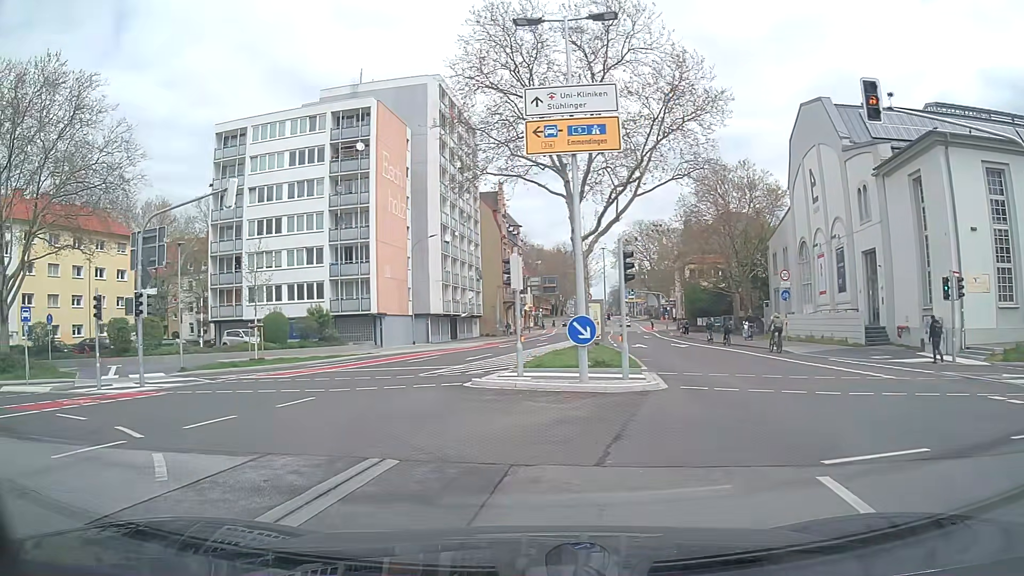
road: secondary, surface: asphalt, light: Day
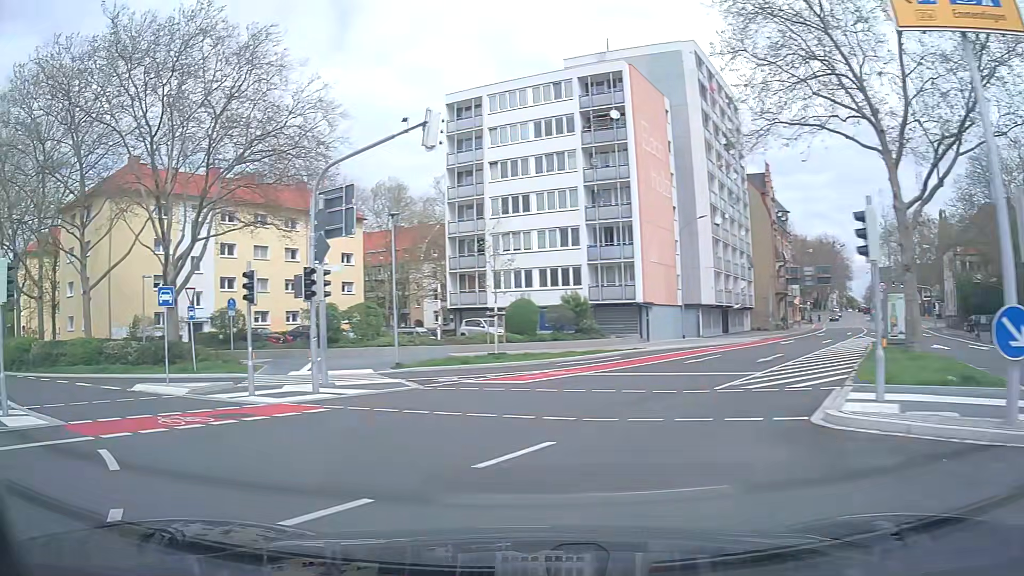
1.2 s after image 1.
(-1.1, +6.4) m; -23°
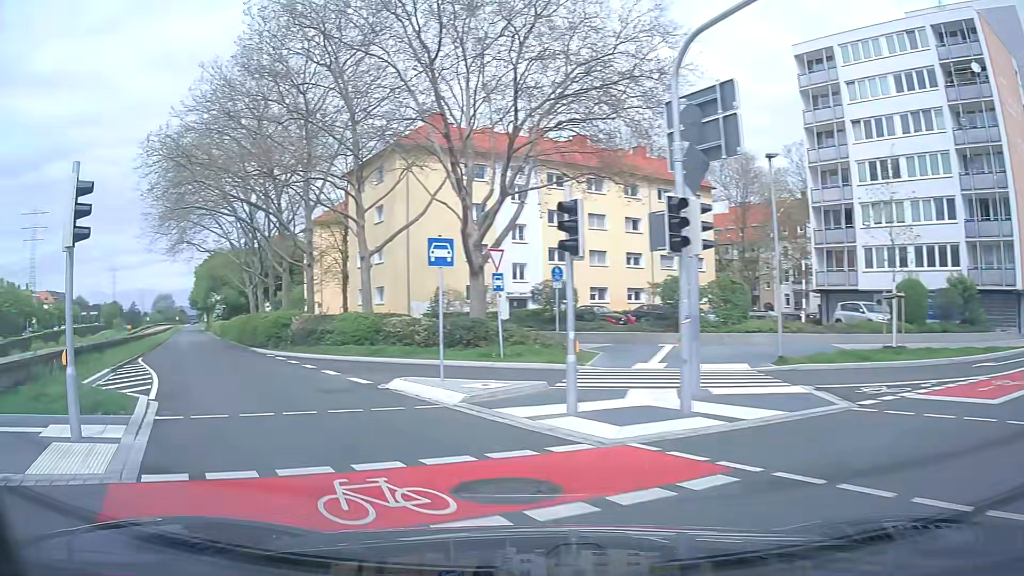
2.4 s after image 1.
(-1.7, +7.0) m; -28°
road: secondary_link
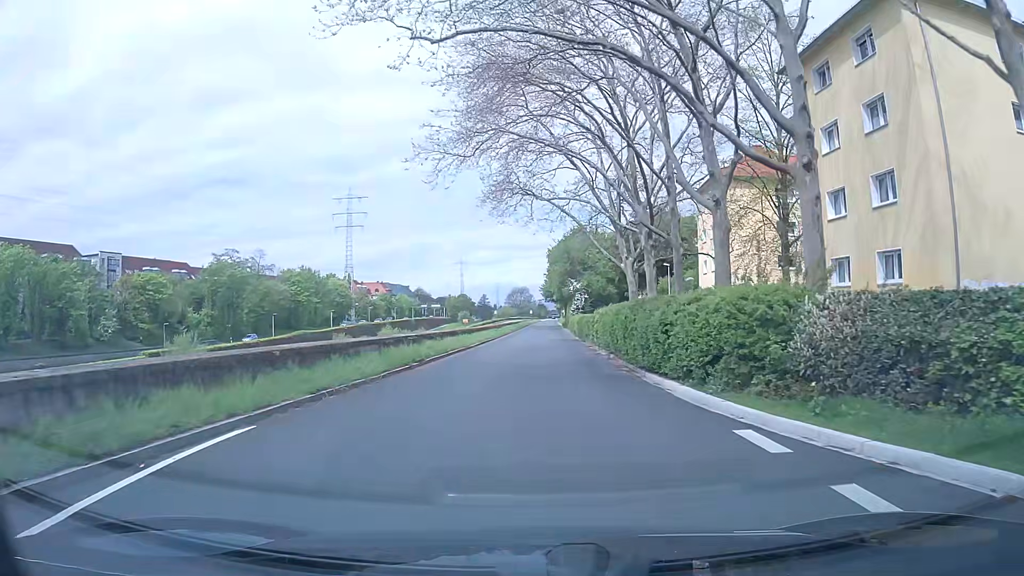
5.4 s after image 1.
(-9.0, +21.7) m; -30°
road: trunk_link
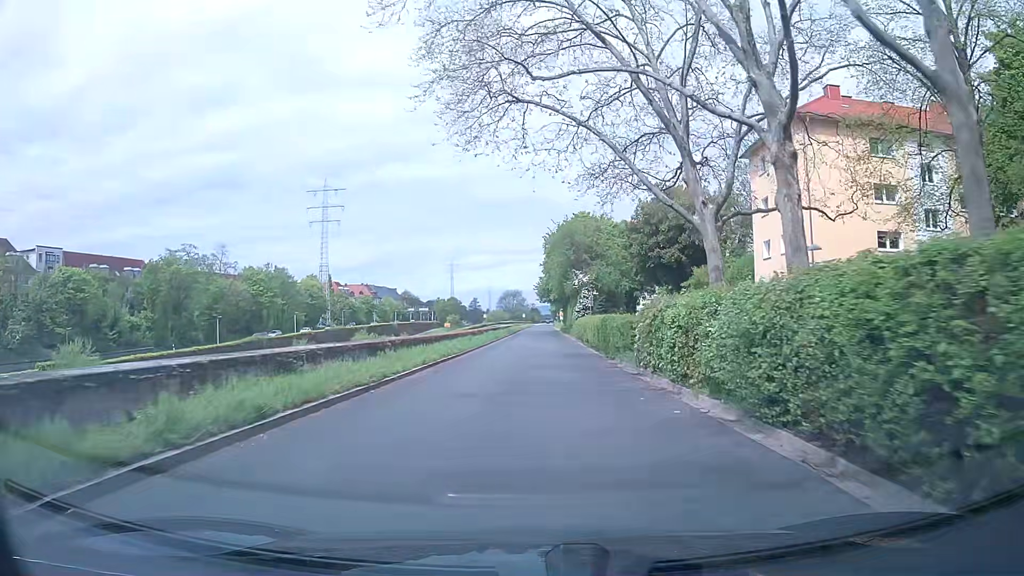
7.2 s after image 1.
(0.0, +18.4) m; -1°
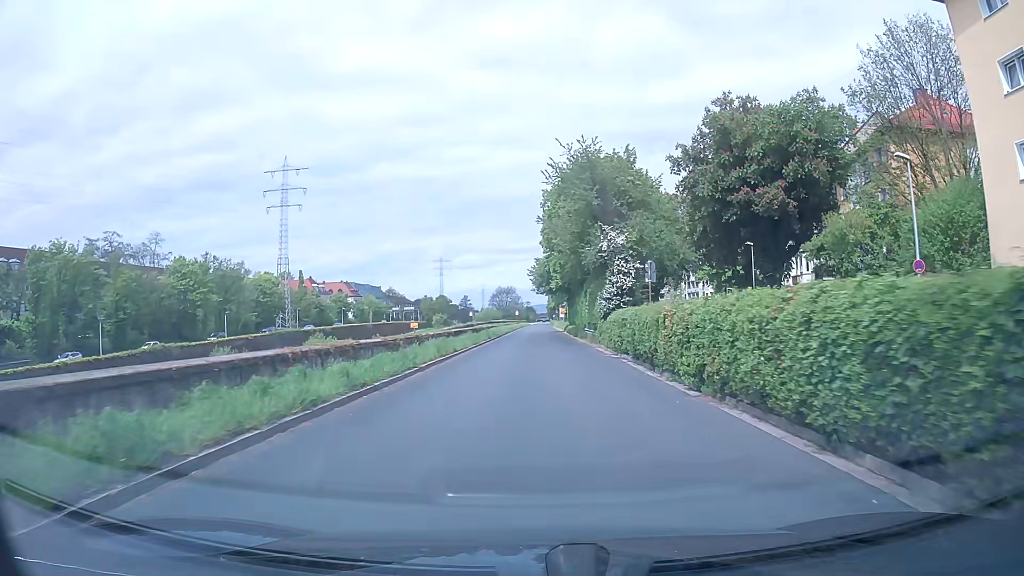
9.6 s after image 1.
(+0.7, +27.2) m; +2°
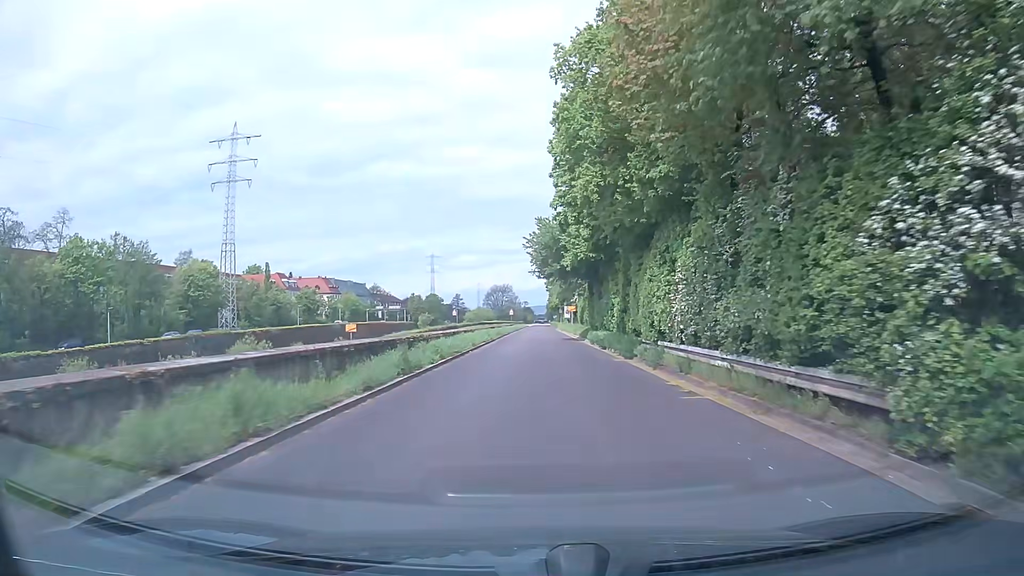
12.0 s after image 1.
(+0.1, +29.2) m; 0°
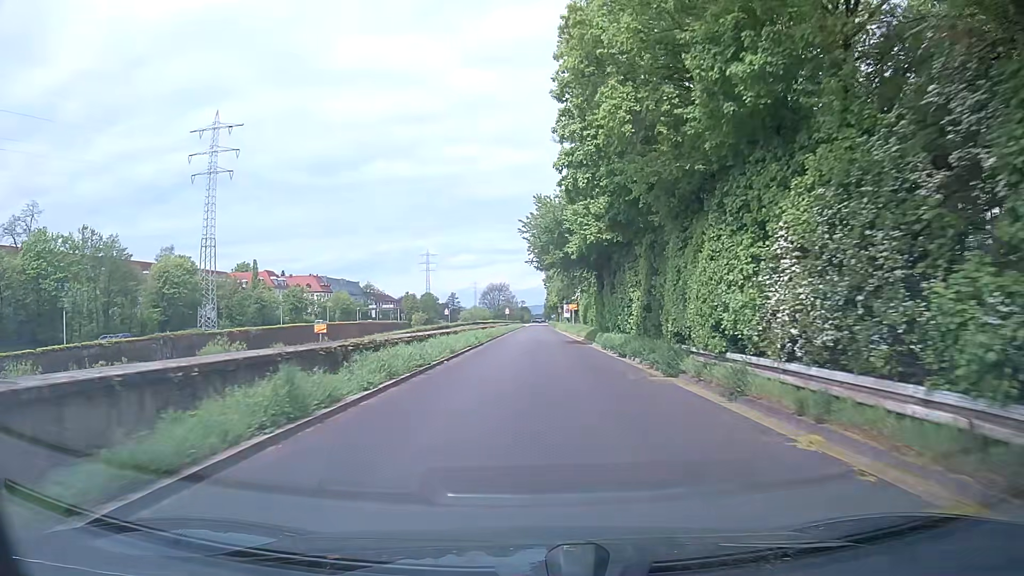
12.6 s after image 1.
(0.0, +7.6) m; 0°
(0, +10) (0, +20) (+1, +30) (+1, +40) (+1, +50) (+1, +60) (+2, +70) (+2, +80) (+2, +90) (+2, +100) m
